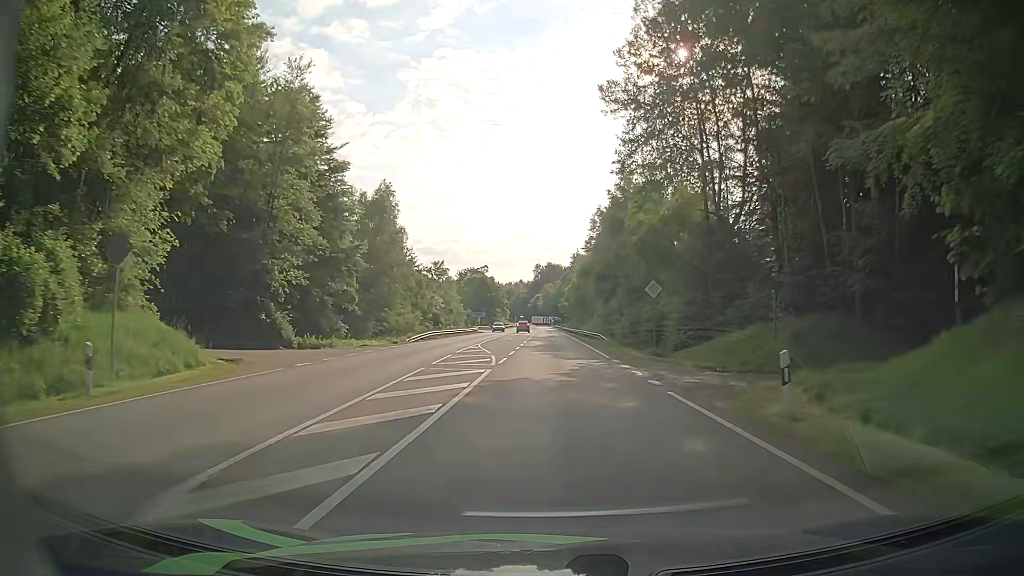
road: secondary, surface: asphalt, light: Day
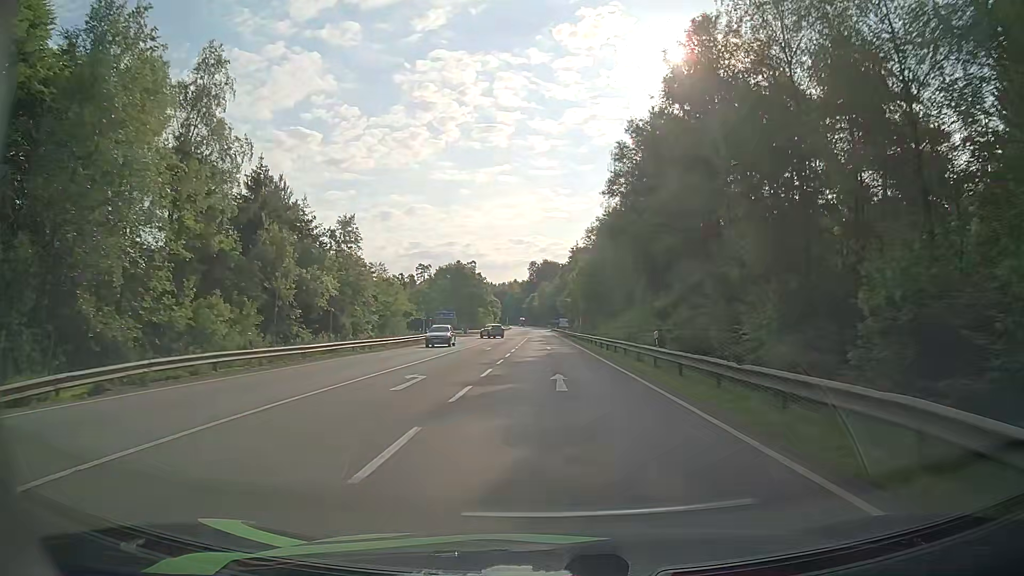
(+0.1, +40.5) m; 0°
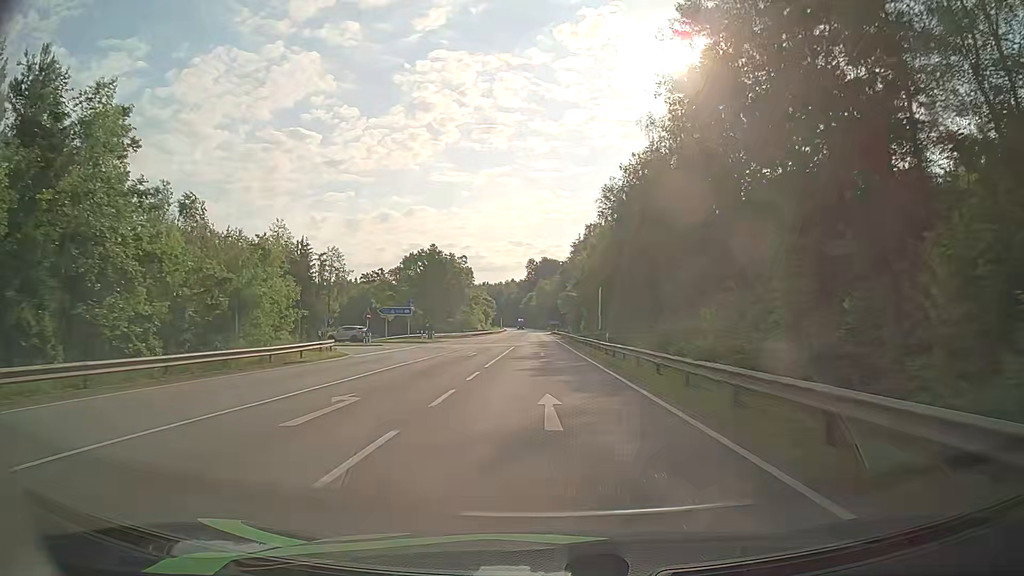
(+0.2, +30.5) m; 0°
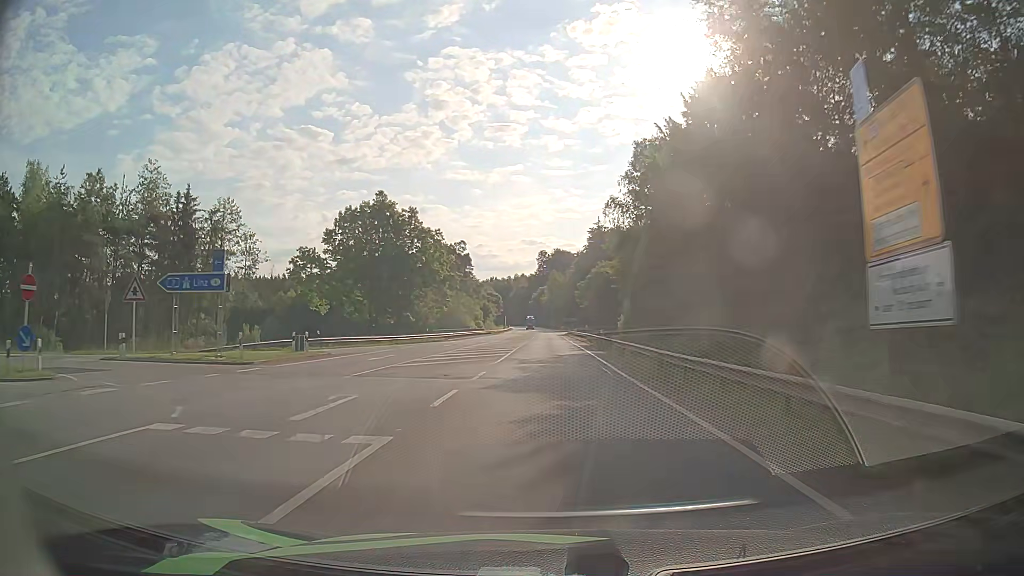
(-0.5, +42.1) m; -2°
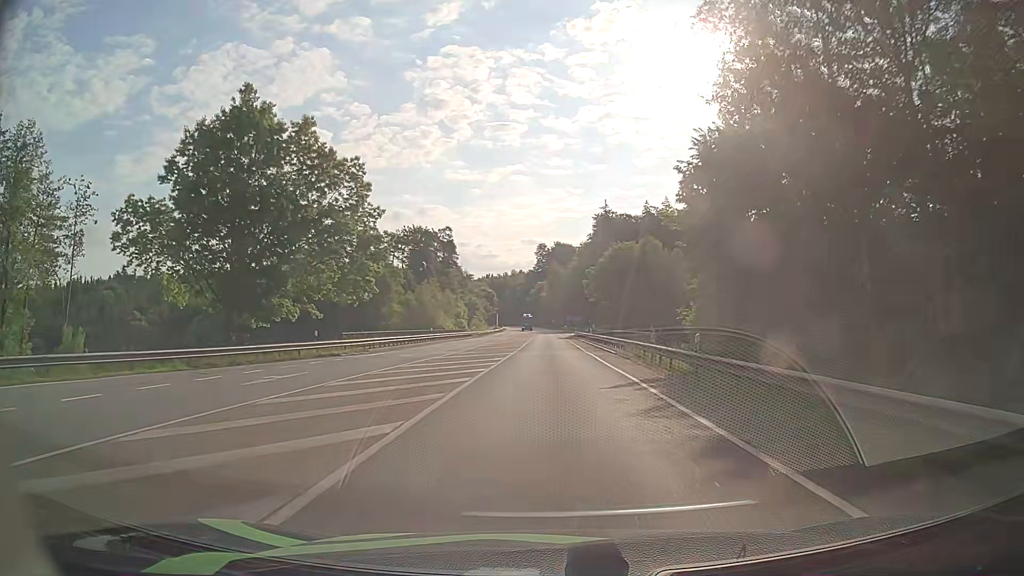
(+0.3, +32.2) m; +1°
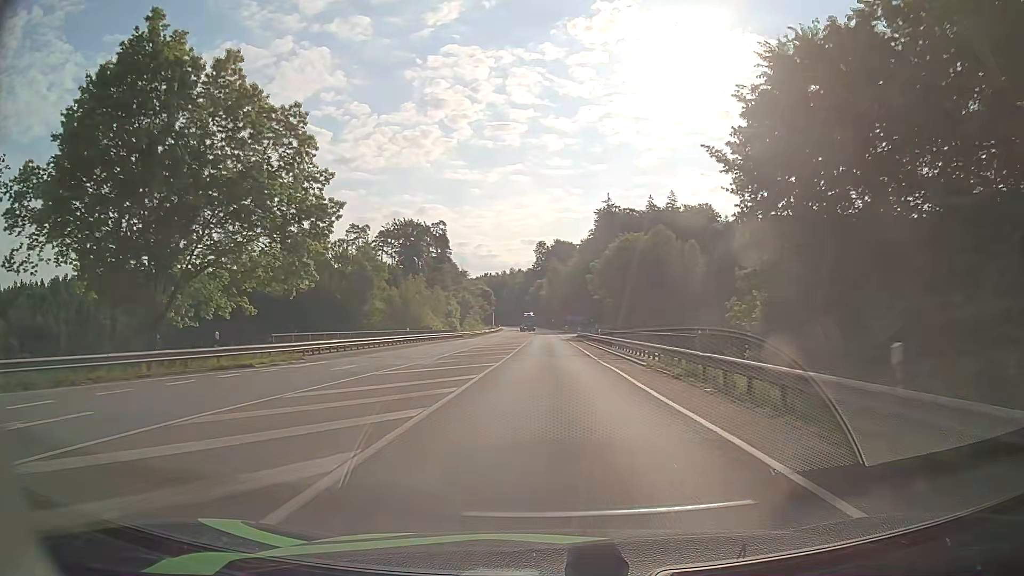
(0.0, +10.9) m; 0°
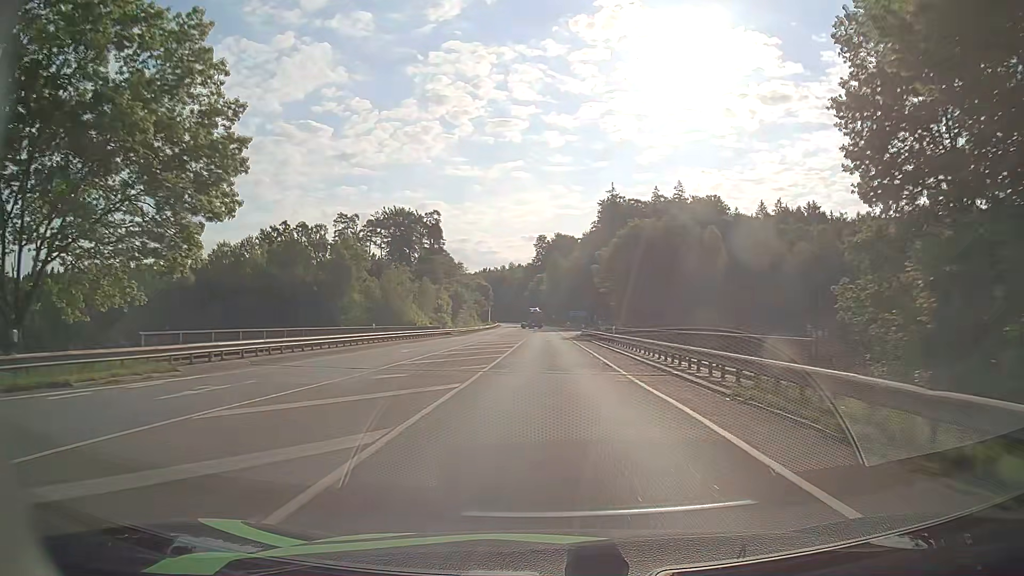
(0.0, +10.9) m; 0°
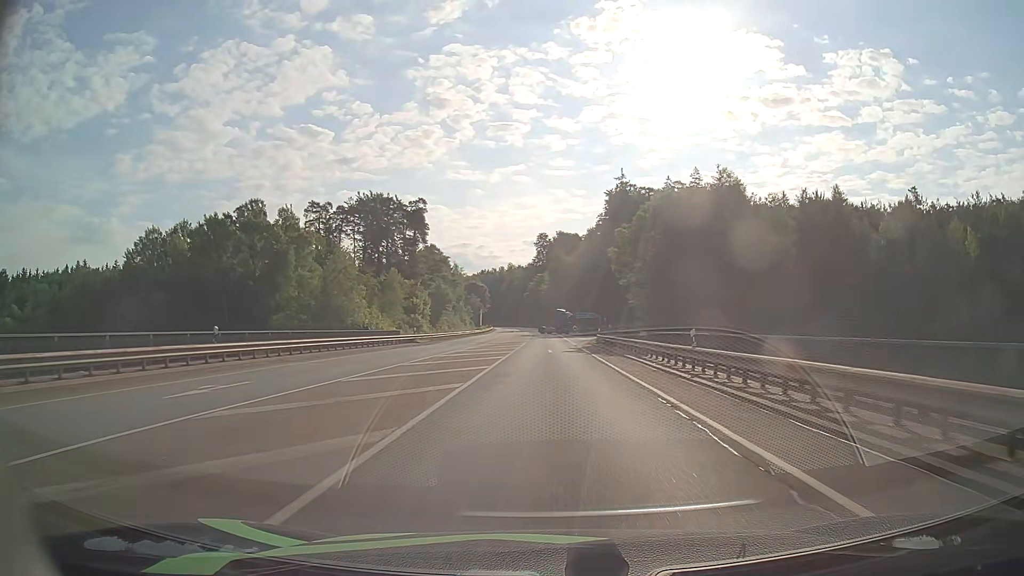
(+0.1, +21.9) m; 0°
(0, +10) (0, +20) (0, +30) (0, +40) (0, +50) (0, +60) (0, +70) (0, +80) (0, +90) (-1, +100) m
